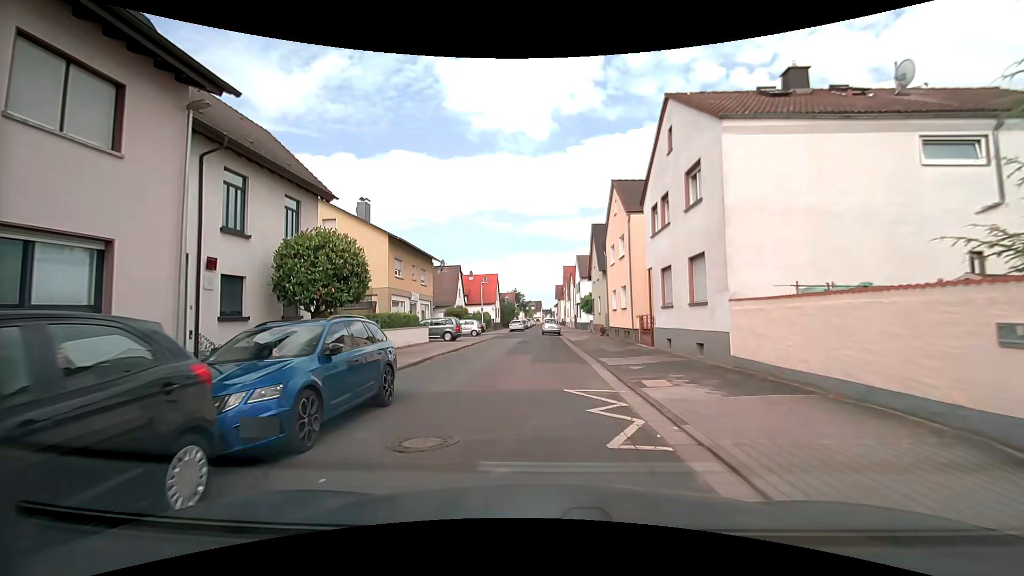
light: Day
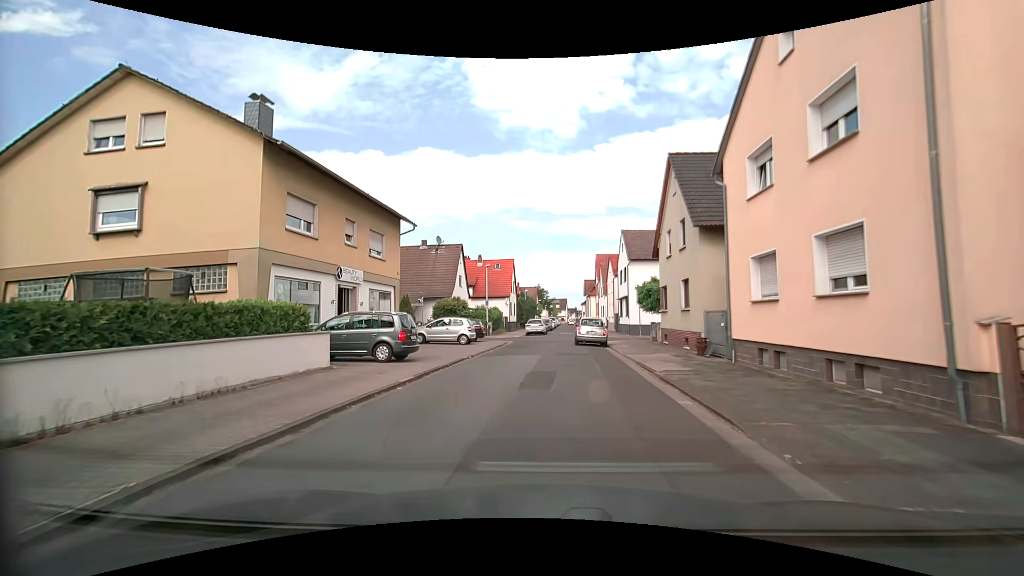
(-0.6, +18.2) m; -3°
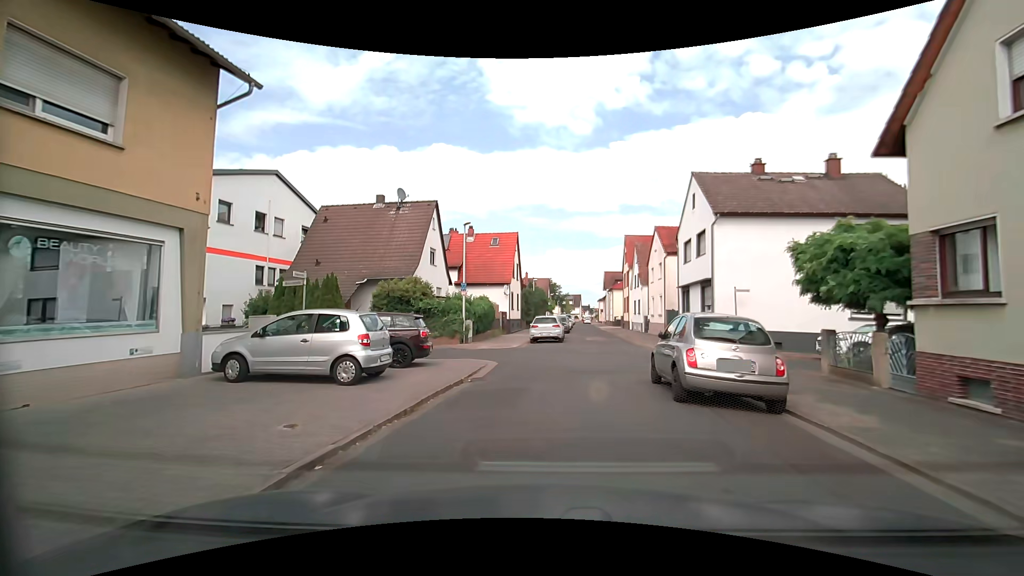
(-0.3, +18.0) m; -1°
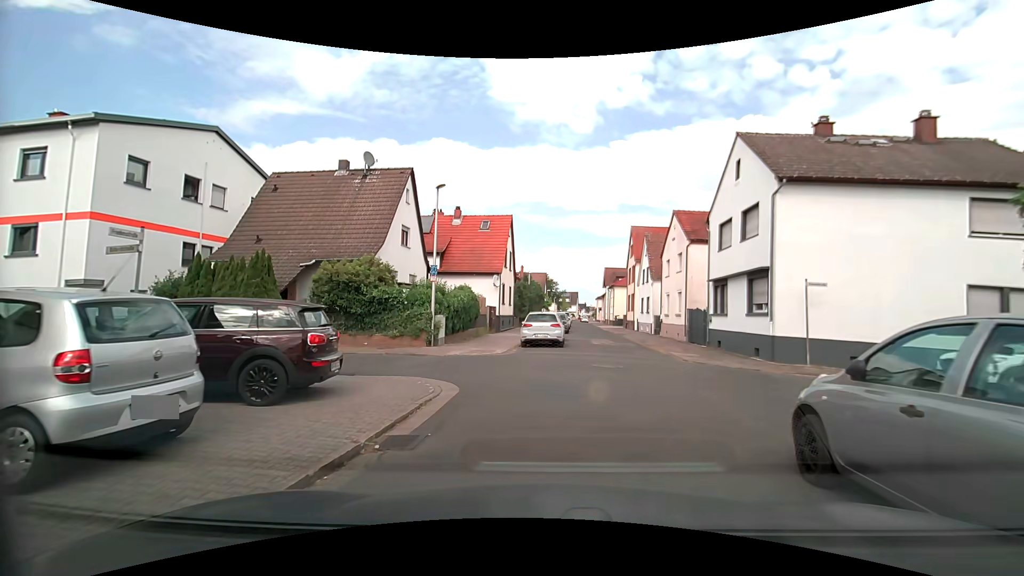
(0.0, +6.2) m; -1°
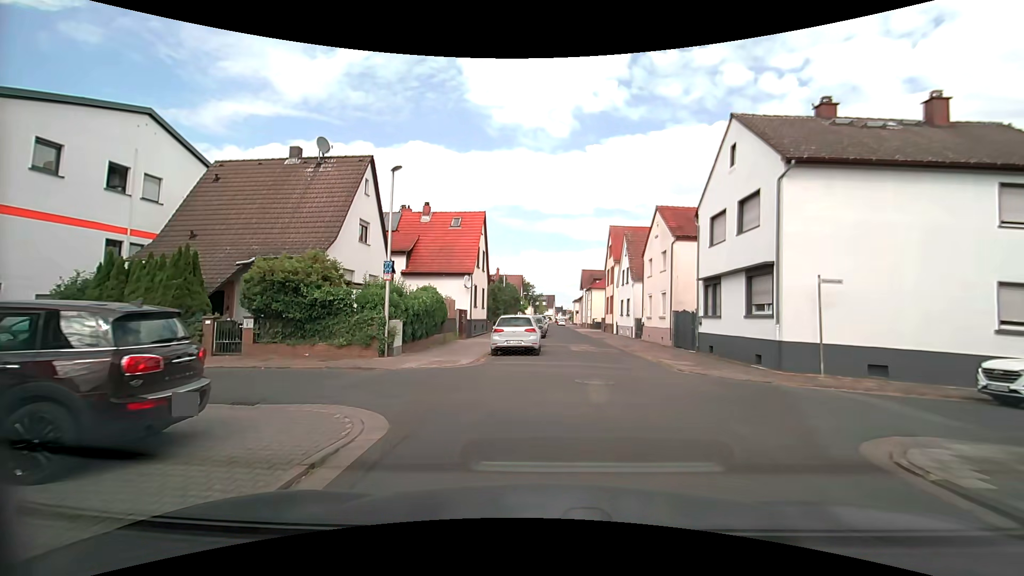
(+0.1, +2.6) m; +2°
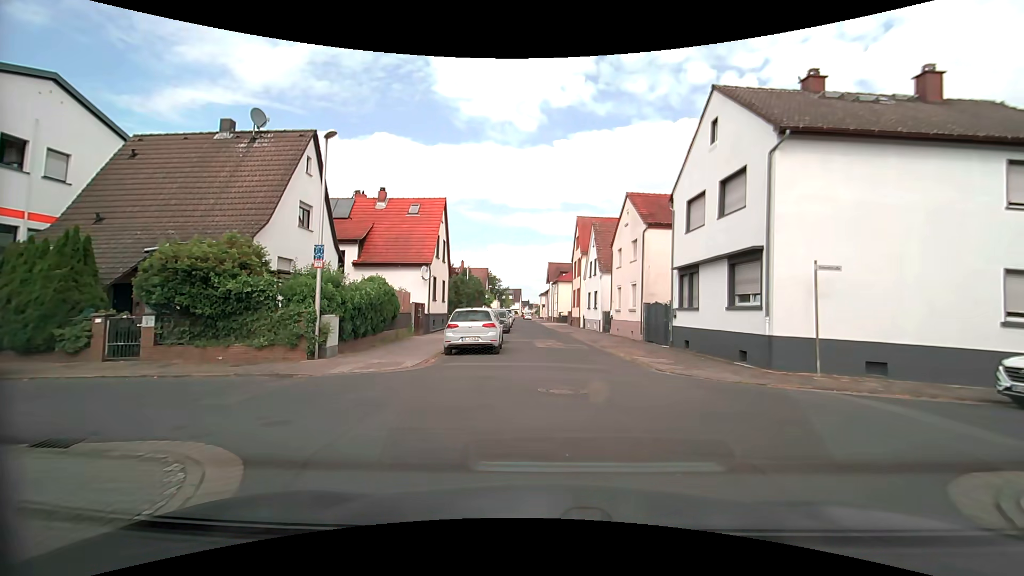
(+0.1, +2.2) m; +5°
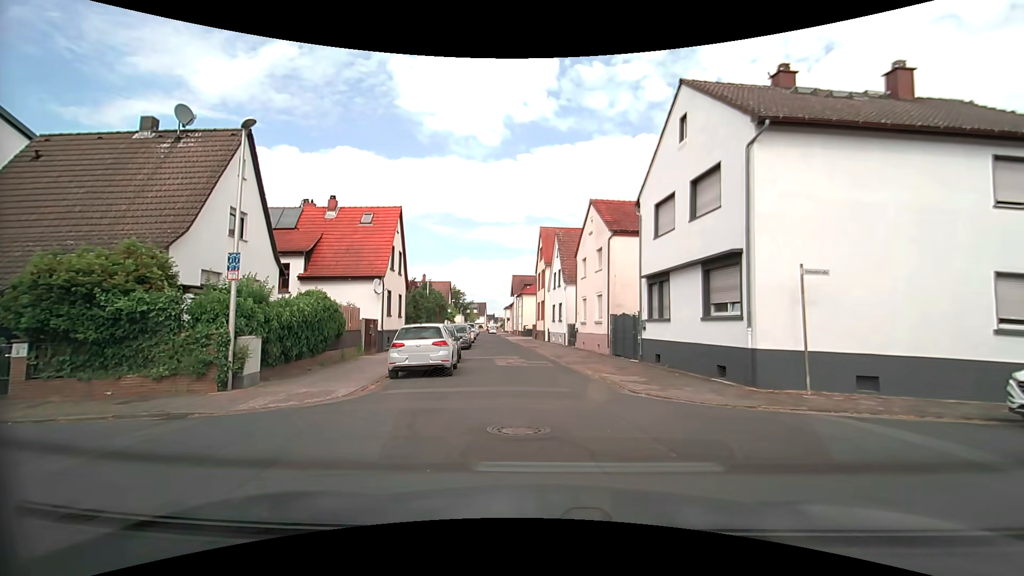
(0.0, +1.8) m; +3°
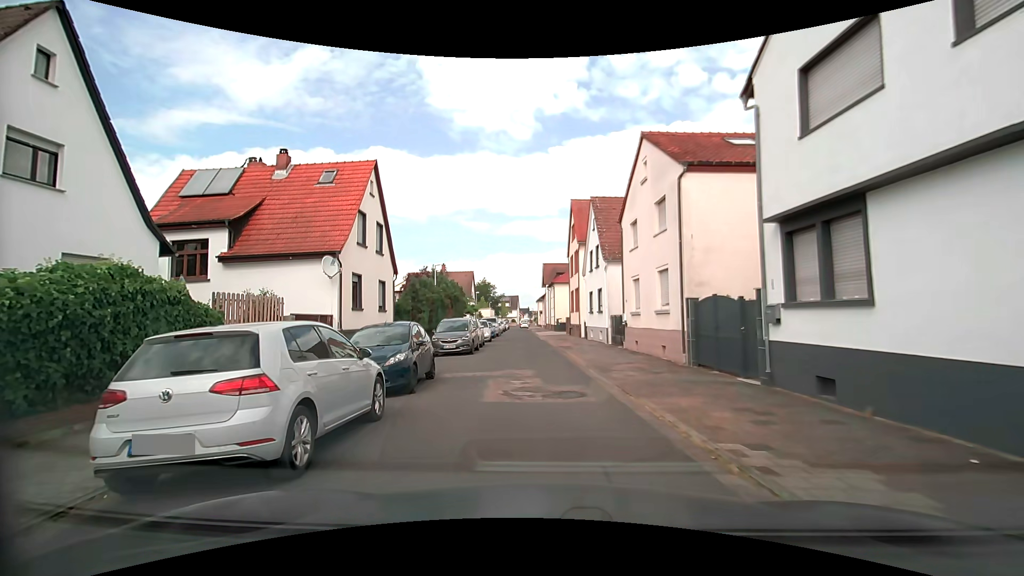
(+0.4, +9.6) m; -4°
